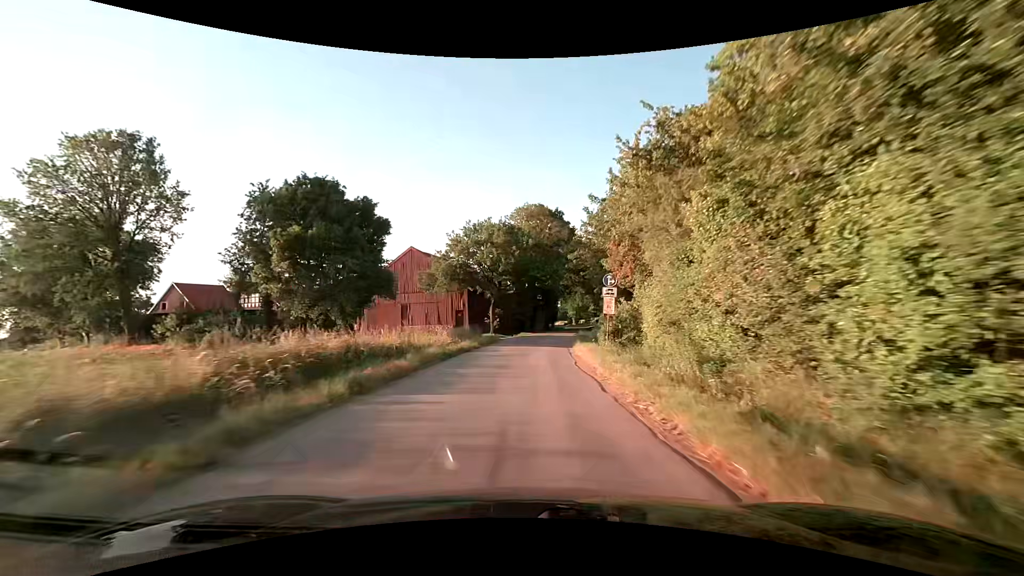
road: unclassified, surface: asphalt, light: Day
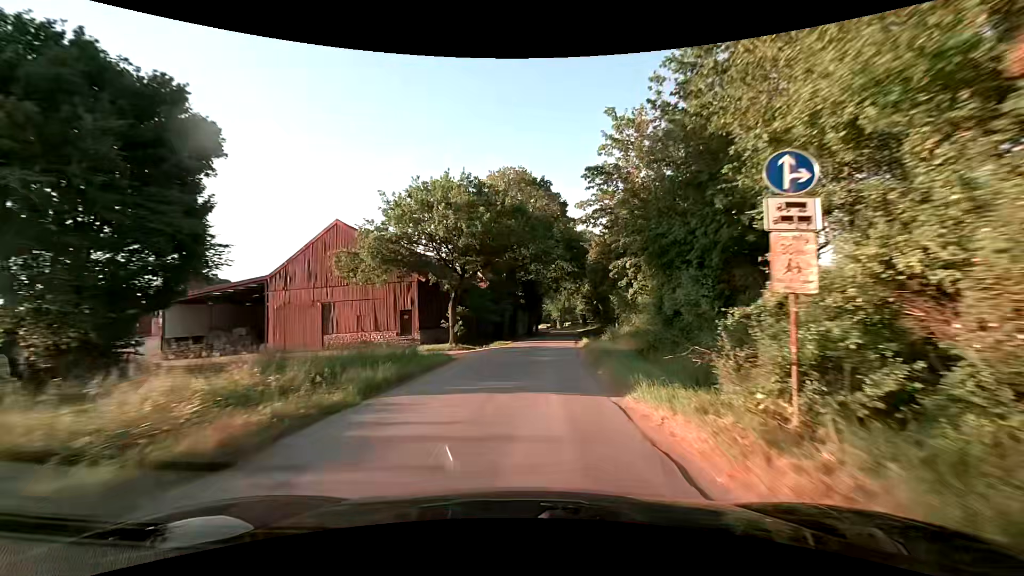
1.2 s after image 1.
(+0.2, +17.2) m; +1°
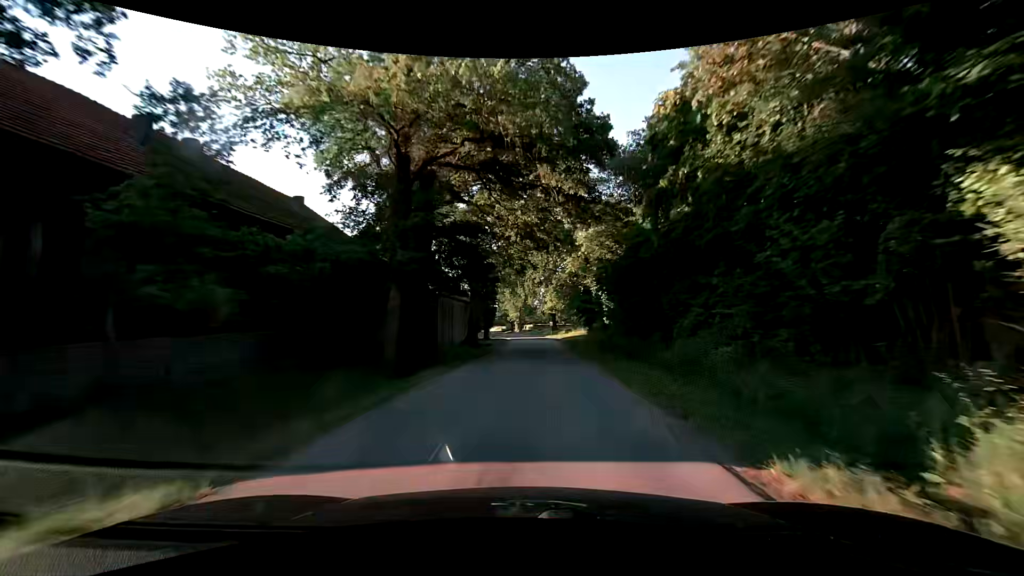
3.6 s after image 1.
(+1.7, +33.5) m; +6°
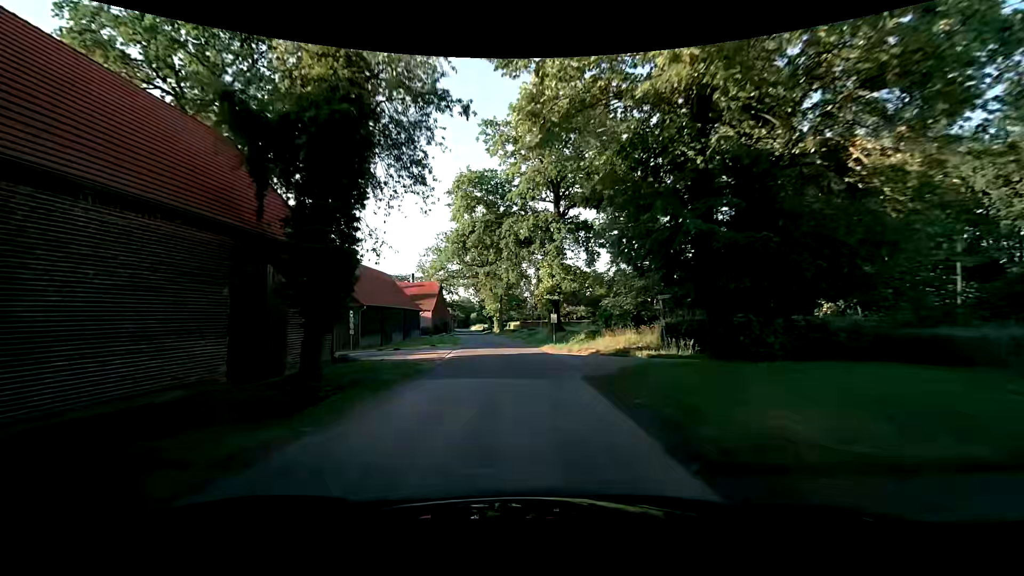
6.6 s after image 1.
(+1.5, +40.6) m; +2°
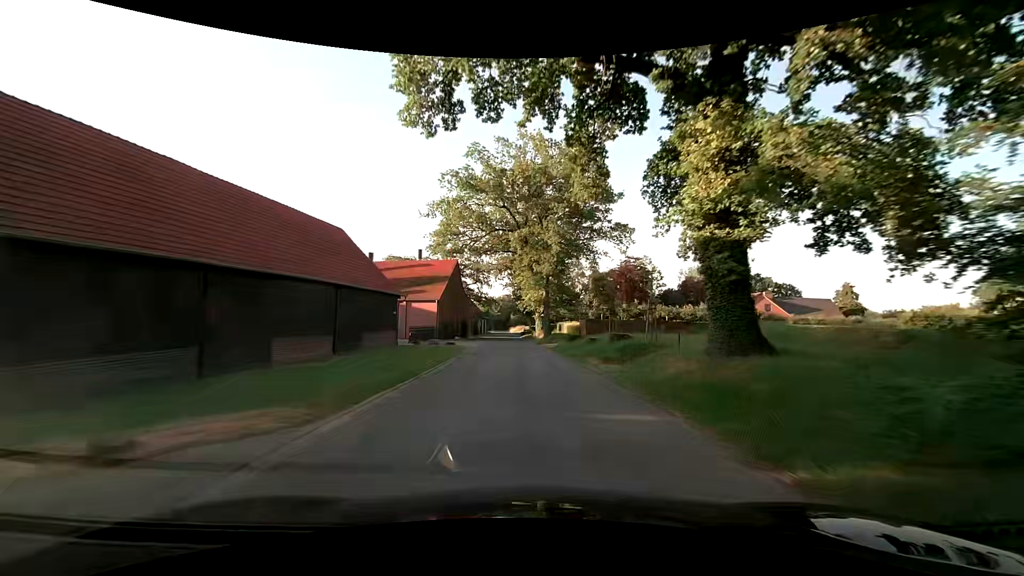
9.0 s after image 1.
(-1.8, +32.3) m; -5°
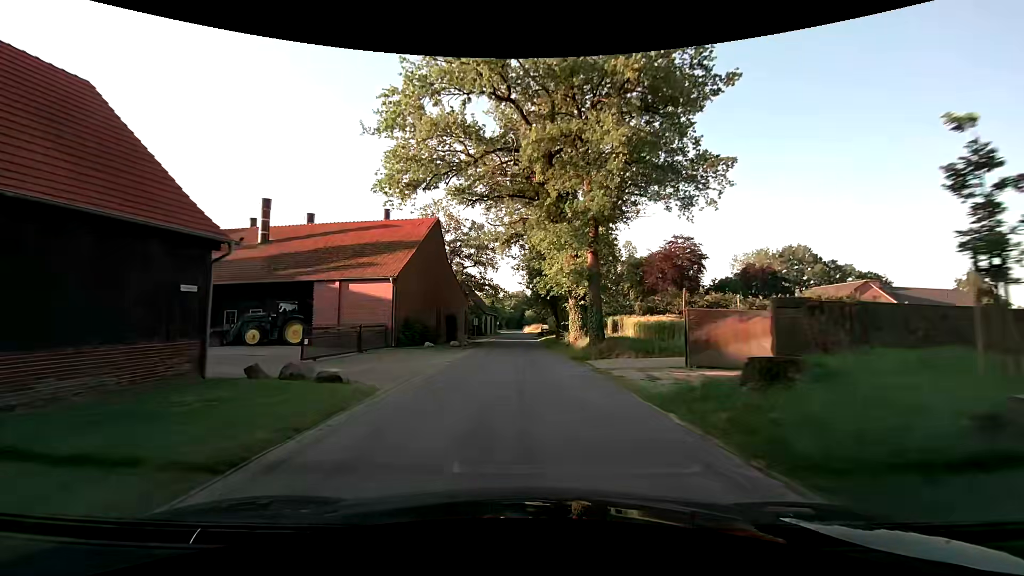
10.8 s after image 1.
(-0.6, +24.1) m; -2°
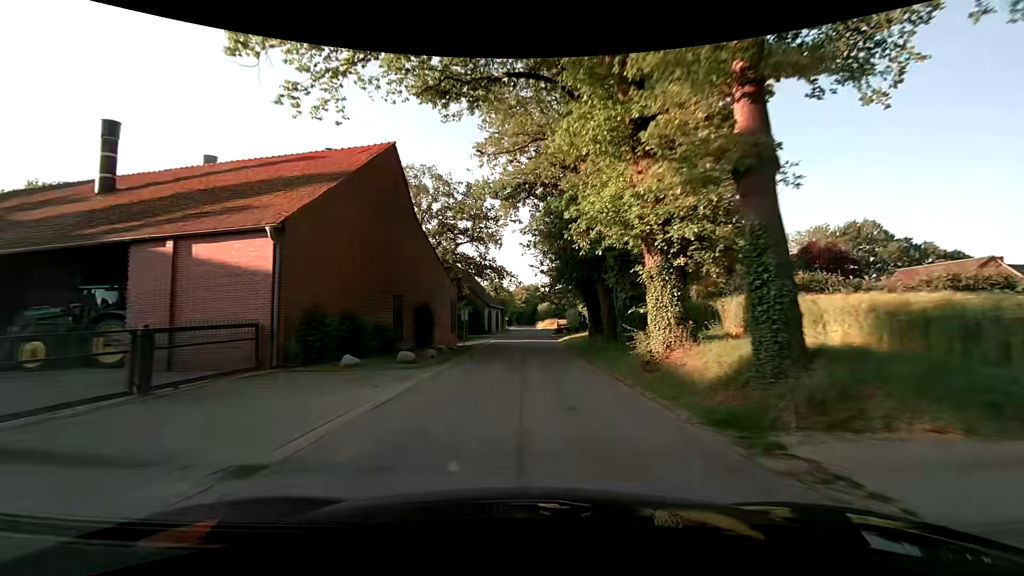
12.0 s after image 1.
(-0.1, +16.0) m; -1°
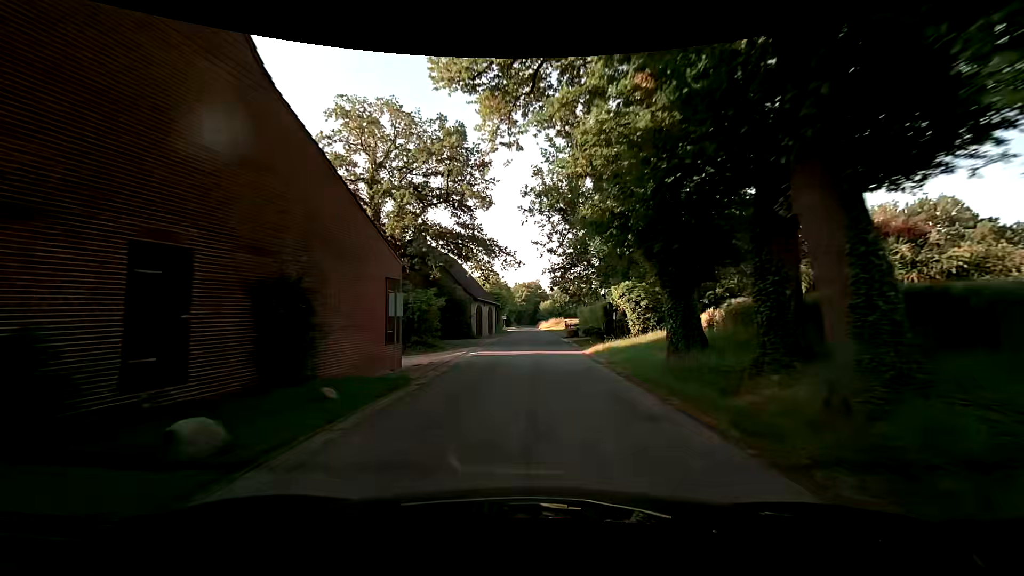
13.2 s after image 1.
(-0.1, +15.9) m; +1°
(0, +10) (0, +20) (0, +30) (0, +40) (0, +50) (0, +60) (0, +70) (-1, +80) (-1, +90) (-1, +100) m
